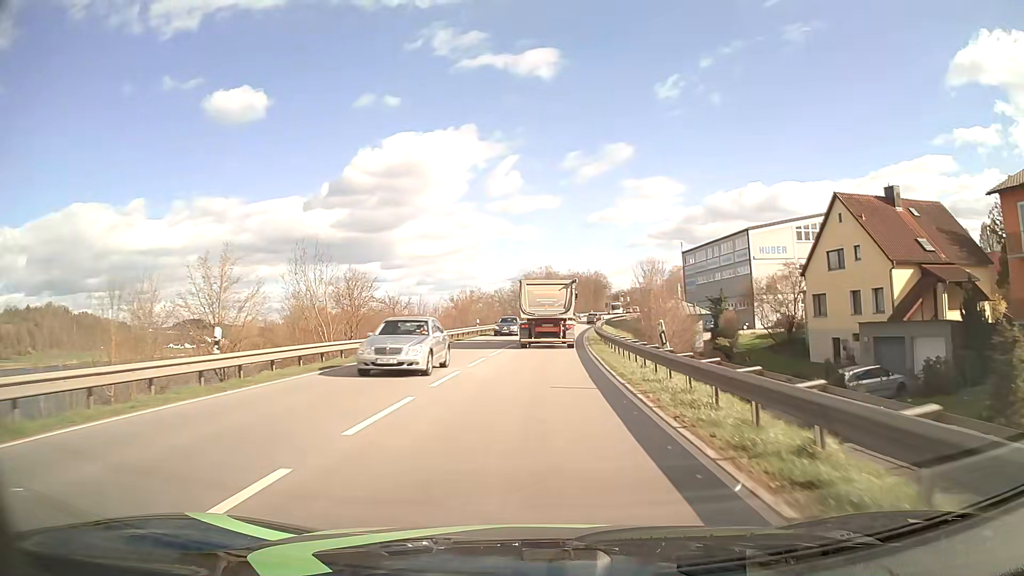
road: primary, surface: asphalt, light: Day
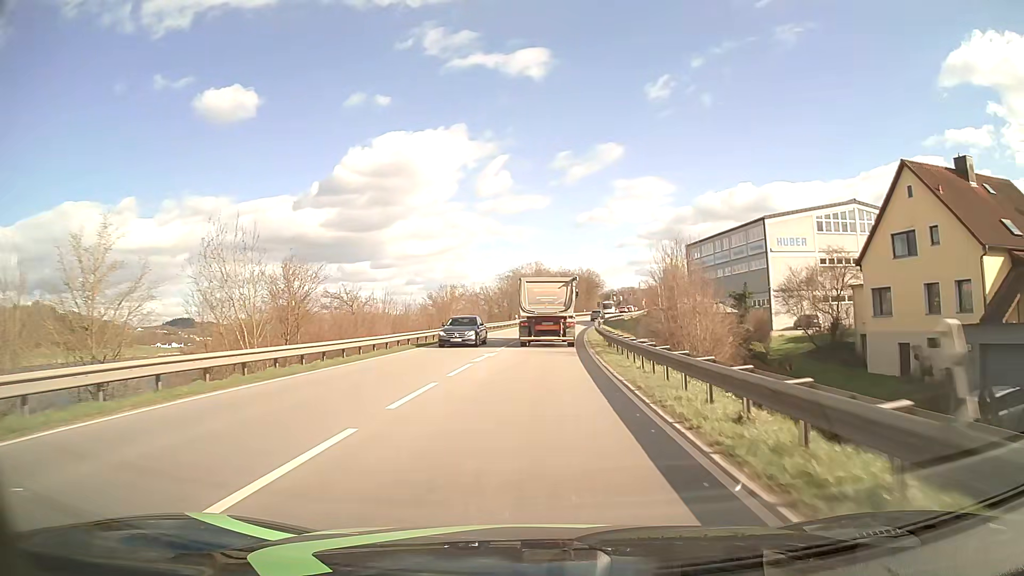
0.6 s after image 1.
(+0.1, +9.7) m; +1°
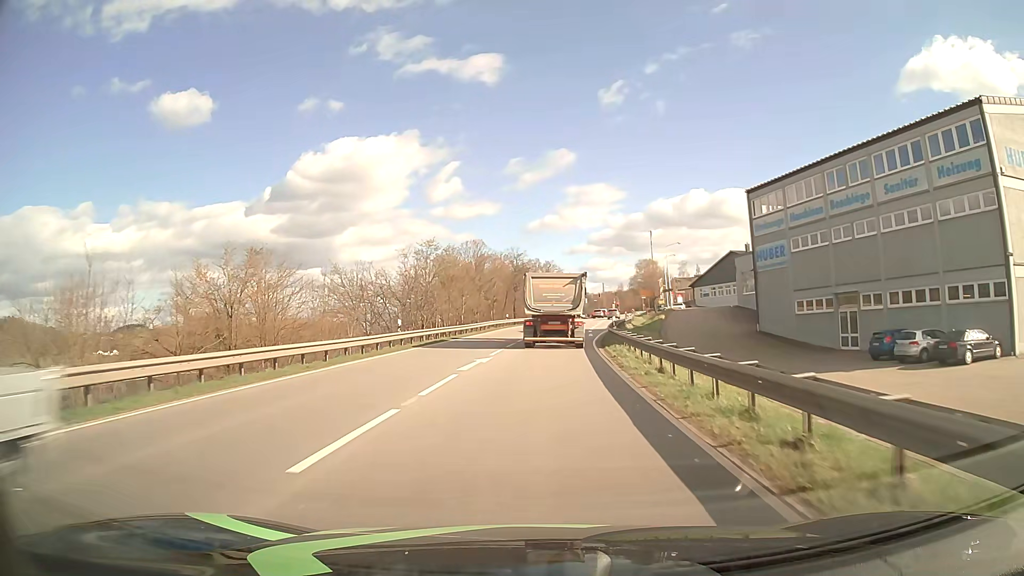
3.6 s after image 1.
(+1.6, +46.0) m; +4°
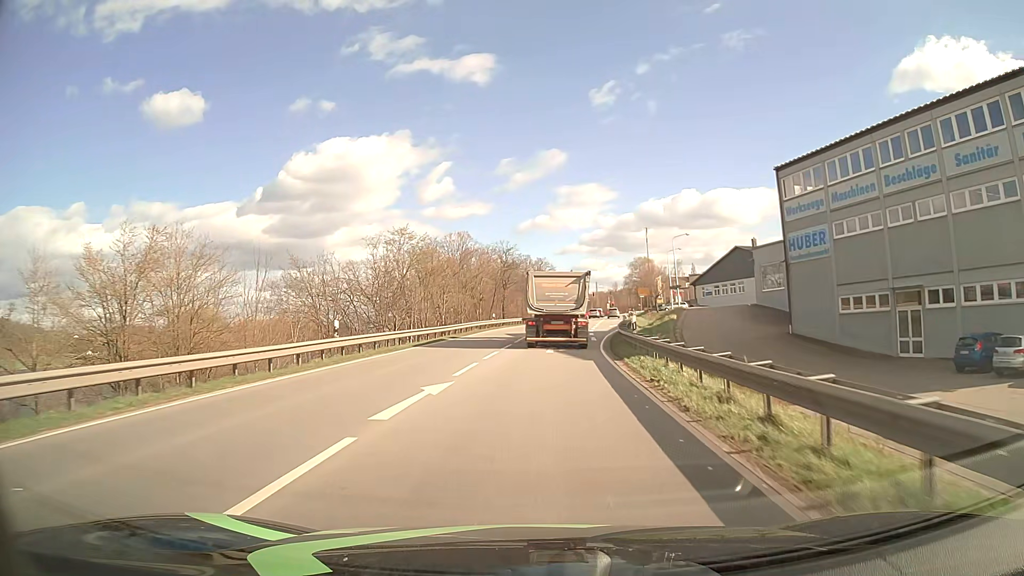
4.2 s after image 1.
(+0.1, +8.4) m; +1°
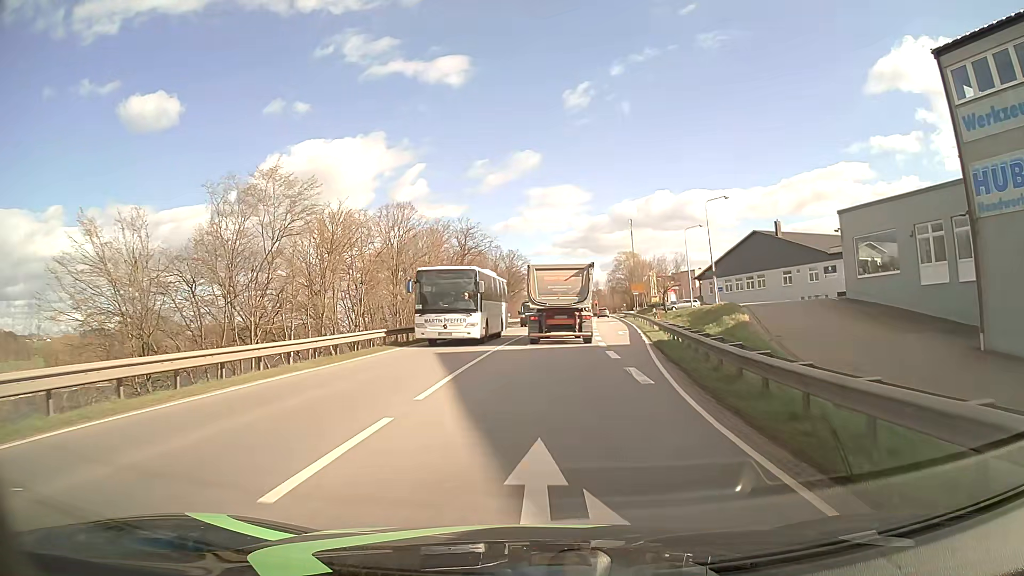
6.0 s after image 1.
(+0.4, +22.3) m; +2°
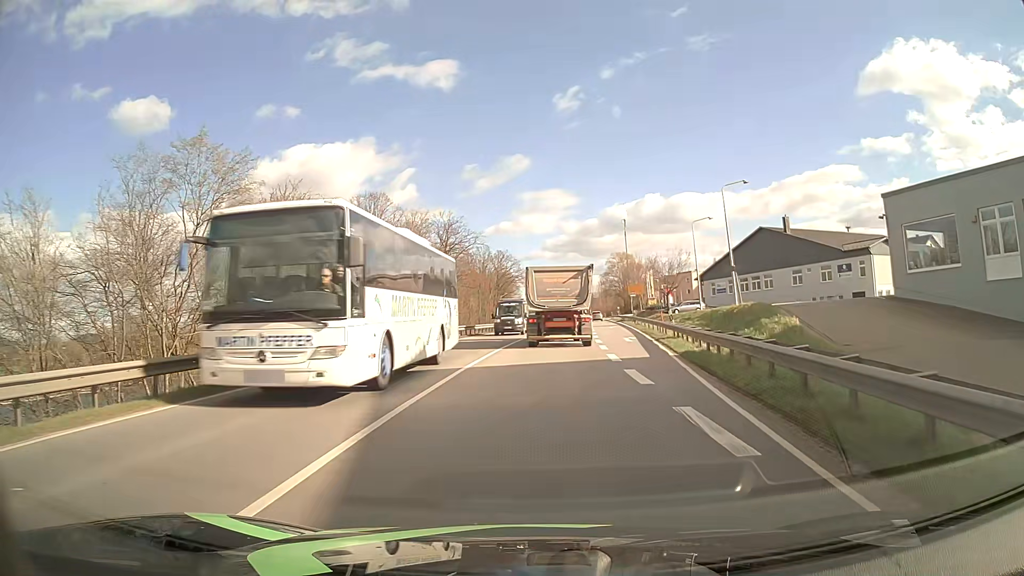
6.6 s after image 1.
(0.0, +6.6) m; +1°
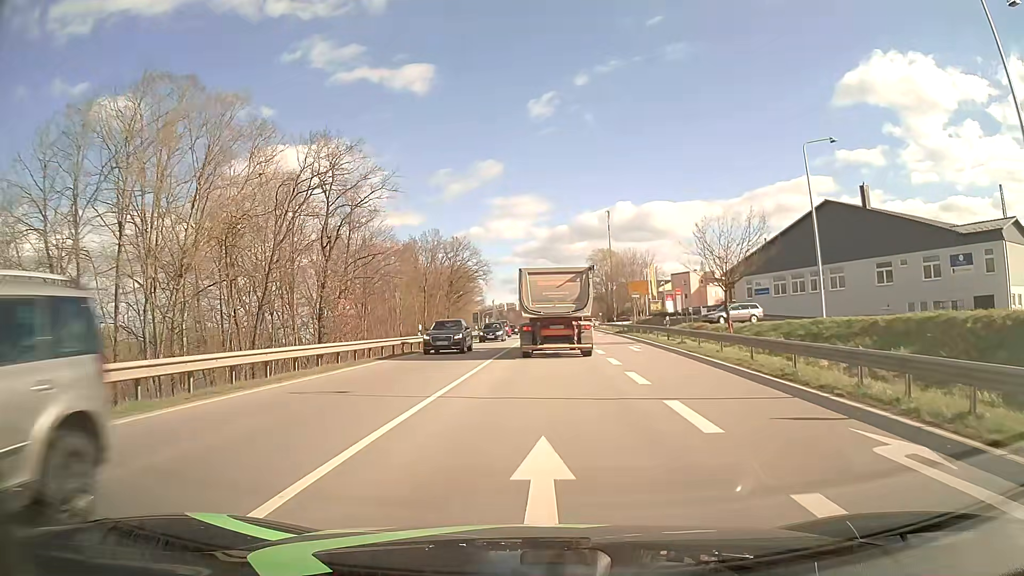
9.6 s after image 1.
(+0.6, +28.2) m; +3°
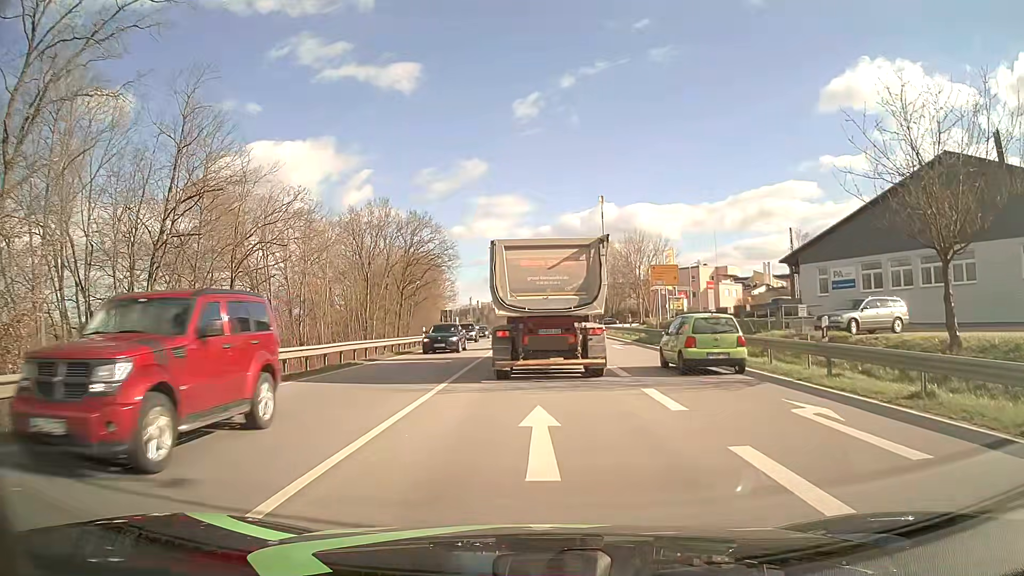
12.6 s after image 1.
(+0.1, +21.8) m; +1°
